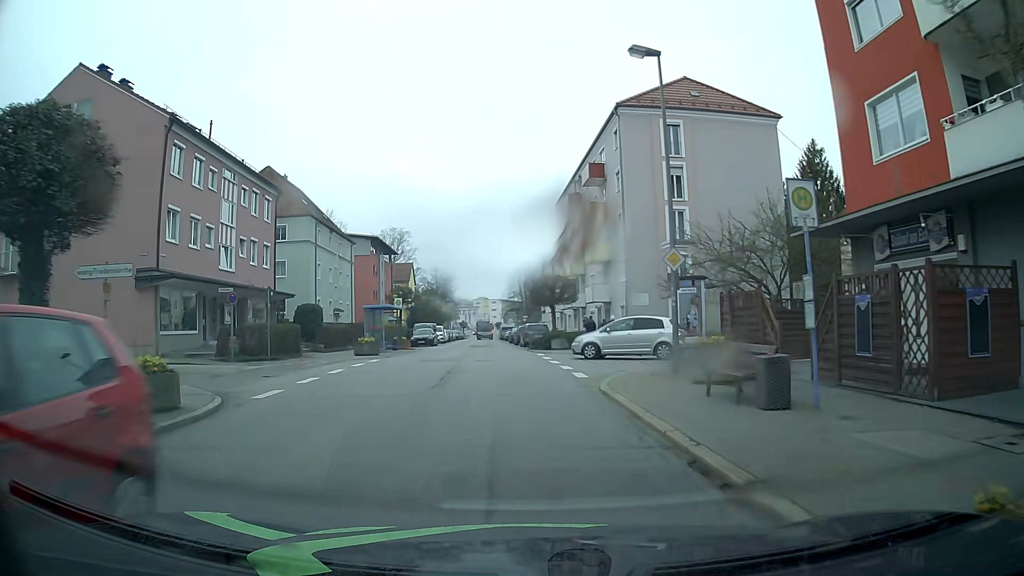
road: tertiary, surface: asphalt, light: Day
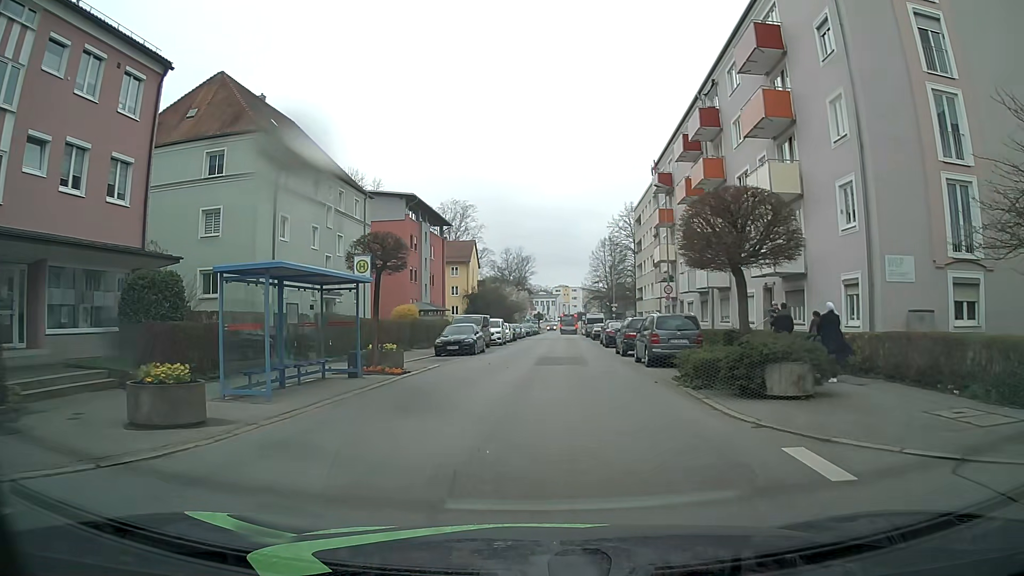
(-1.3, +22.5) m; -6°
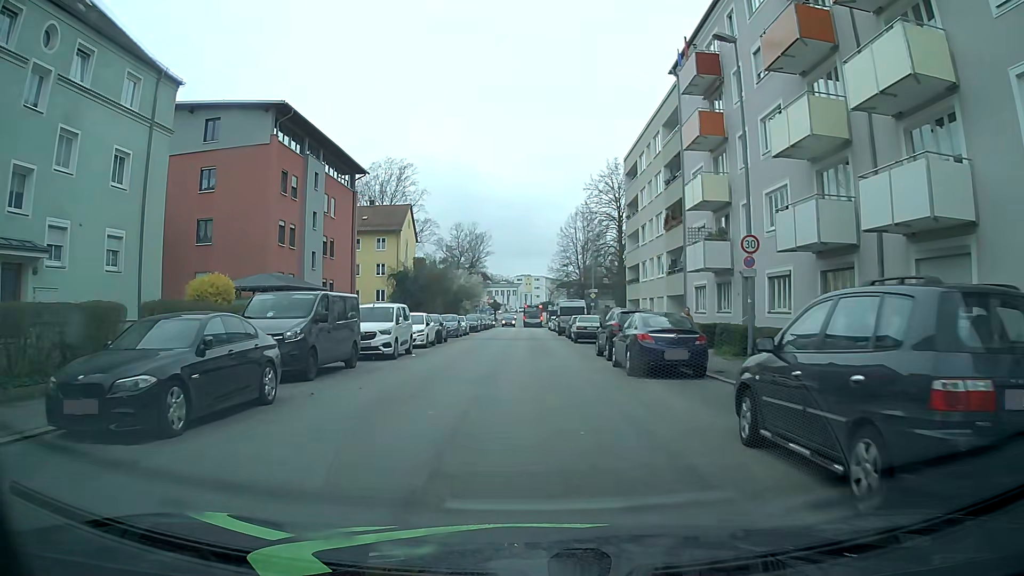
(+0.9, +23.2) m; +3°
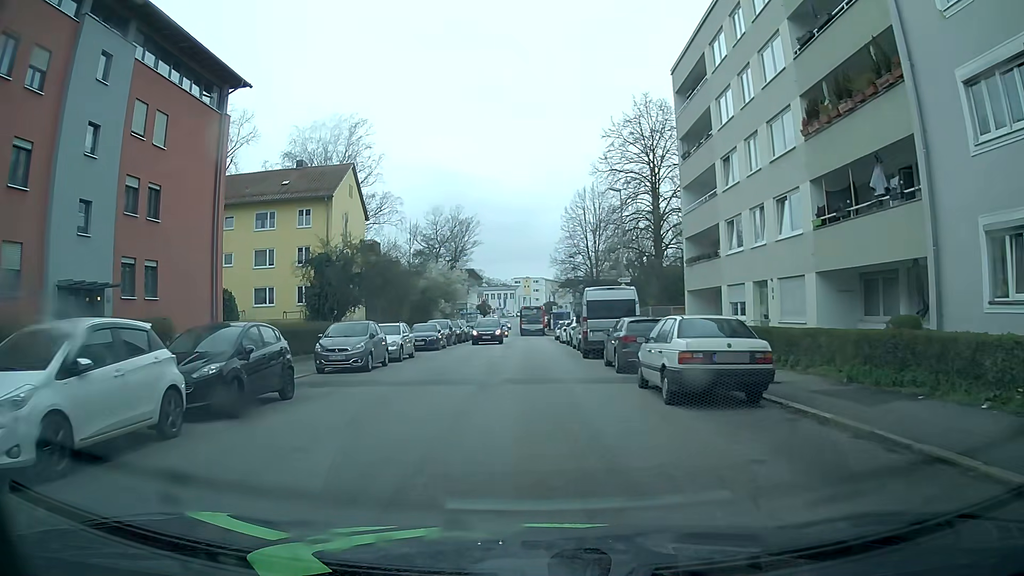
(-0.2, +23.3) m; 0°
